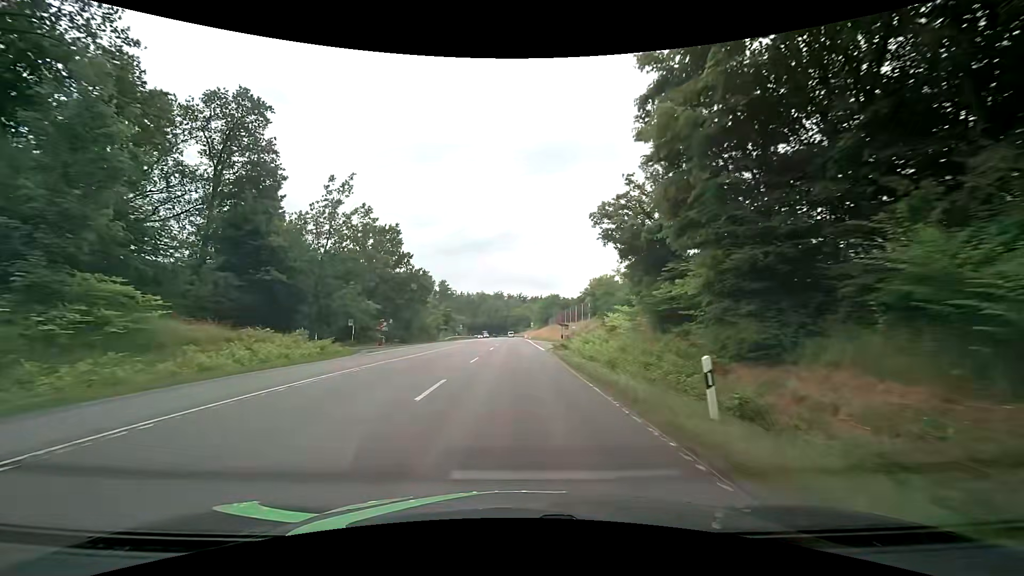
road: secondary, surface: asphalt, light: Day
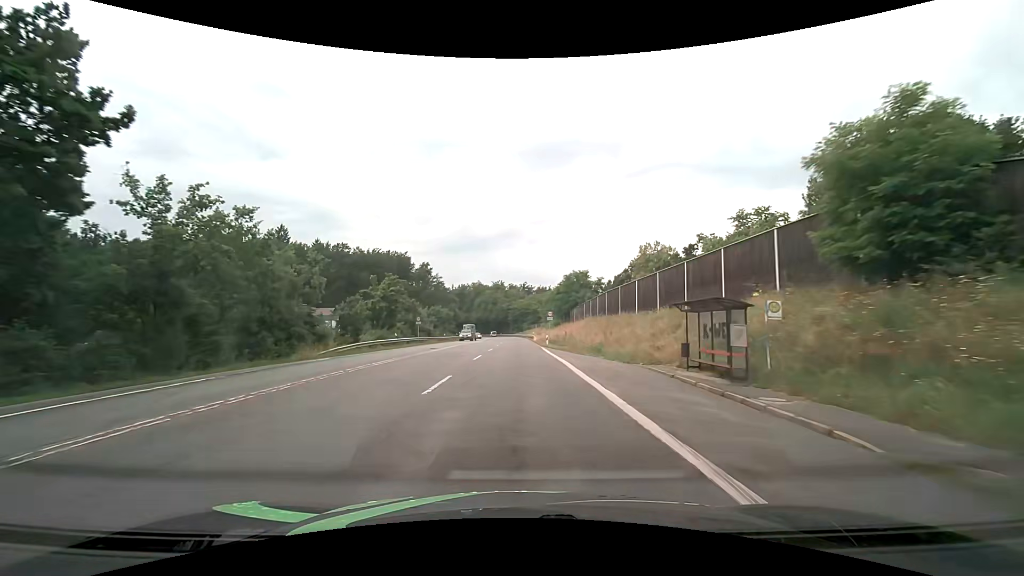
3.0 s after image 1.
(+0.2, +50.2) m; 0°
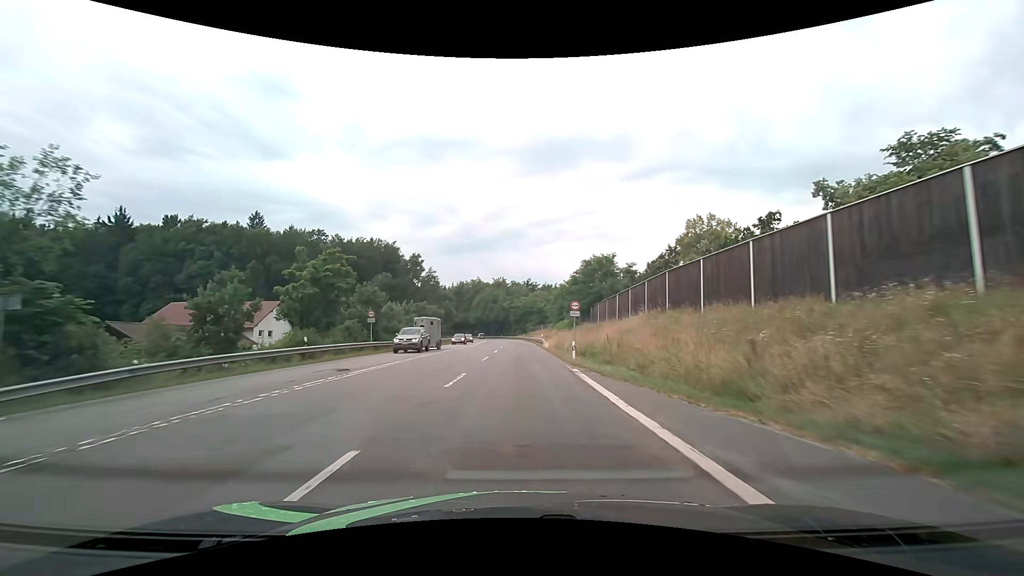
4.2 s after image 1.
(0.0, +20.6) m; 0°
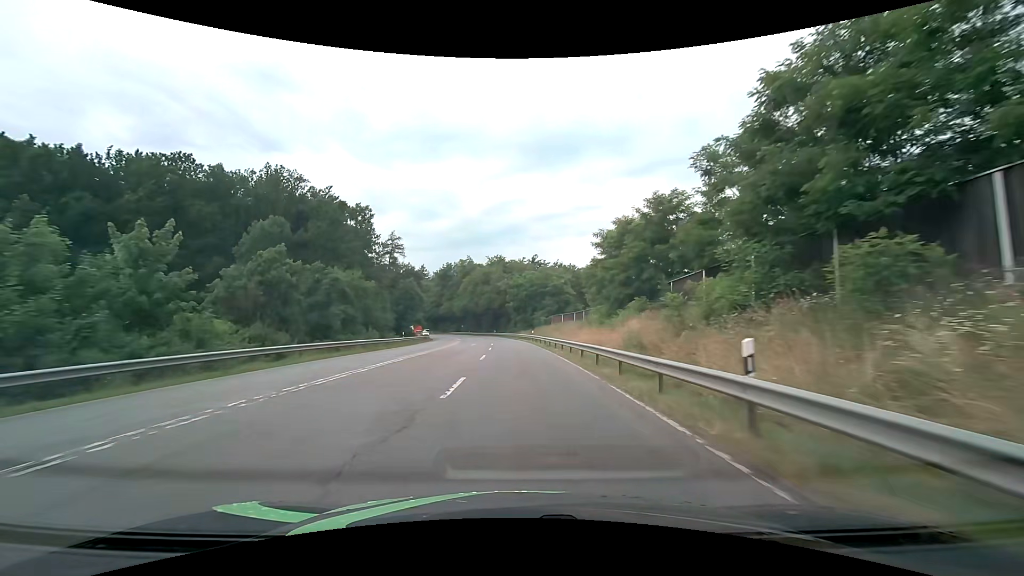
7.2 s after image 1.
(-0.1, +53.0) m; 0°
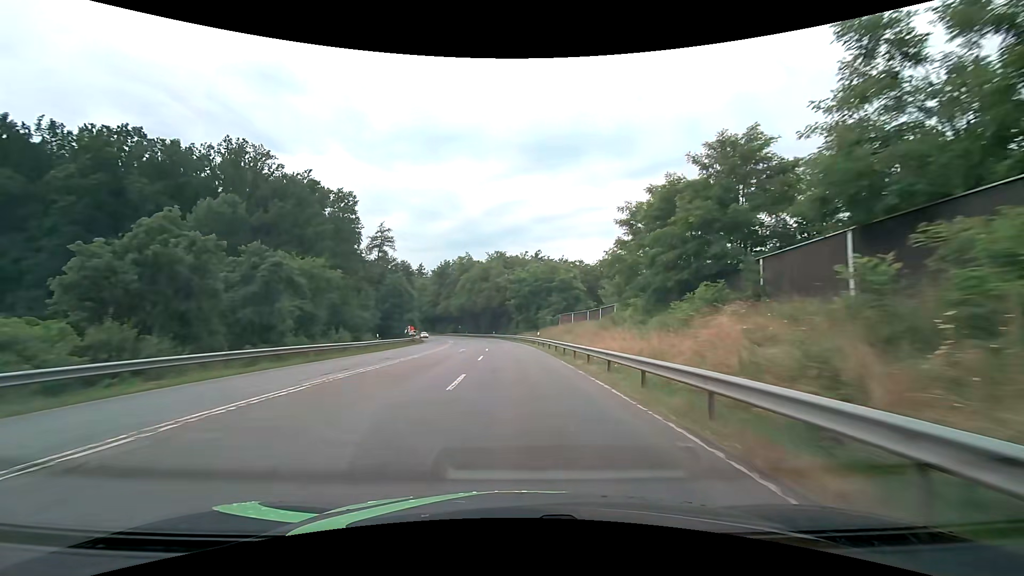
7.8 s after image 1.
(0.0, +10.7) m; 0°
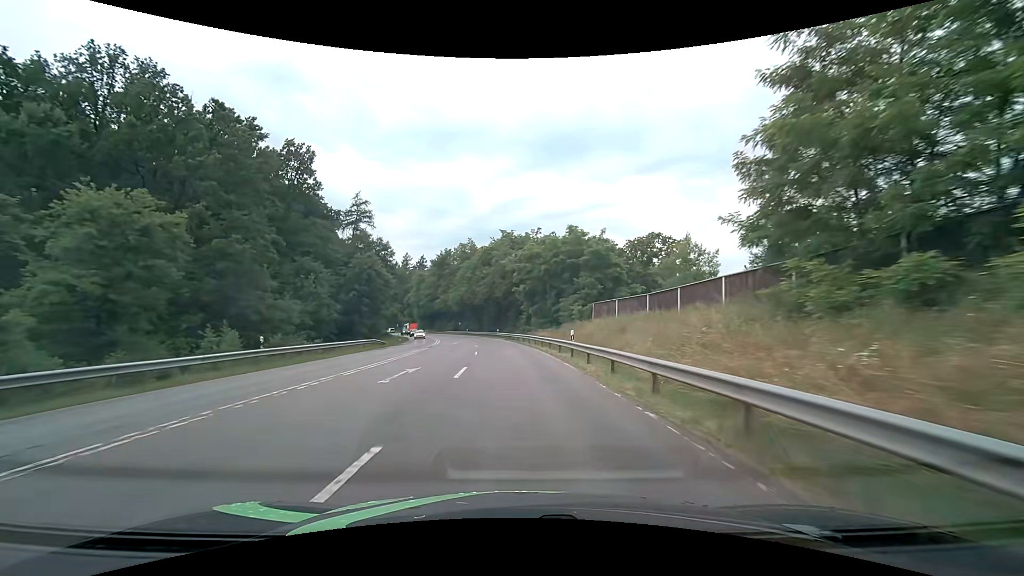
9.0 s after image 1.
(-0.1, +21.5) m; -1°
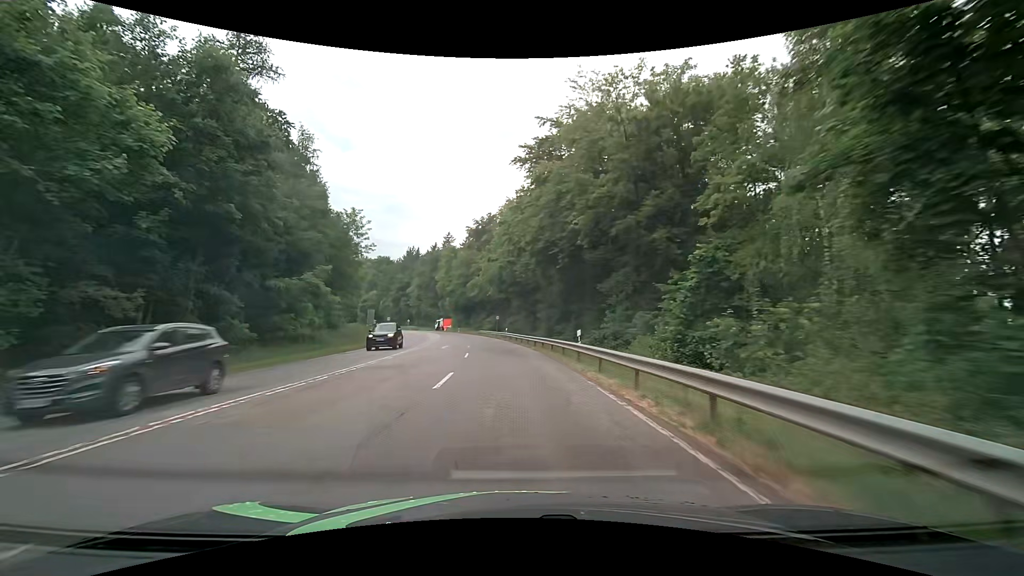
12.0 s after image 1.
(-2.5, +51.1) m; -7°
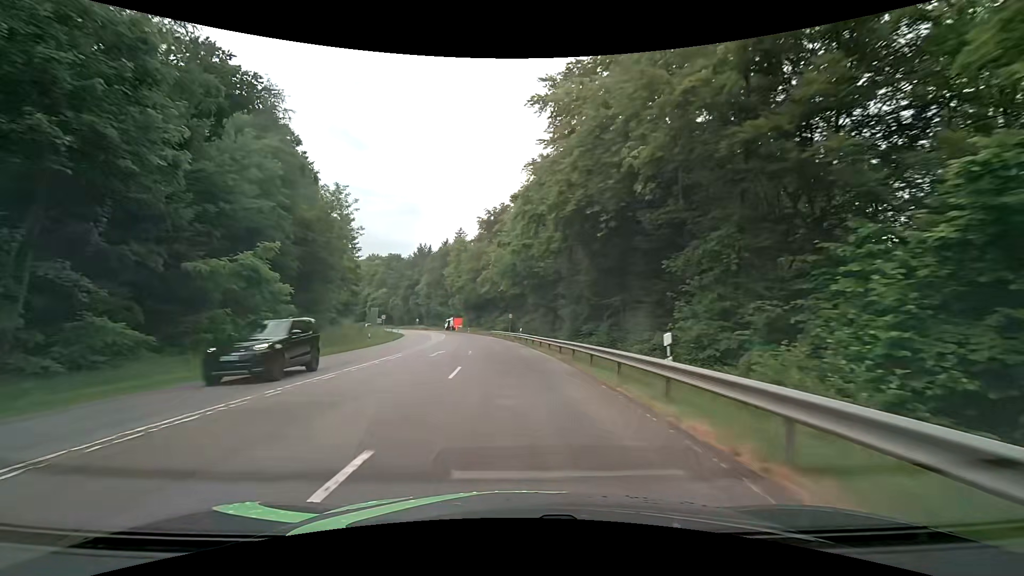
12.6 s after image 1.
(-0.2, +9.7) m; -2°
